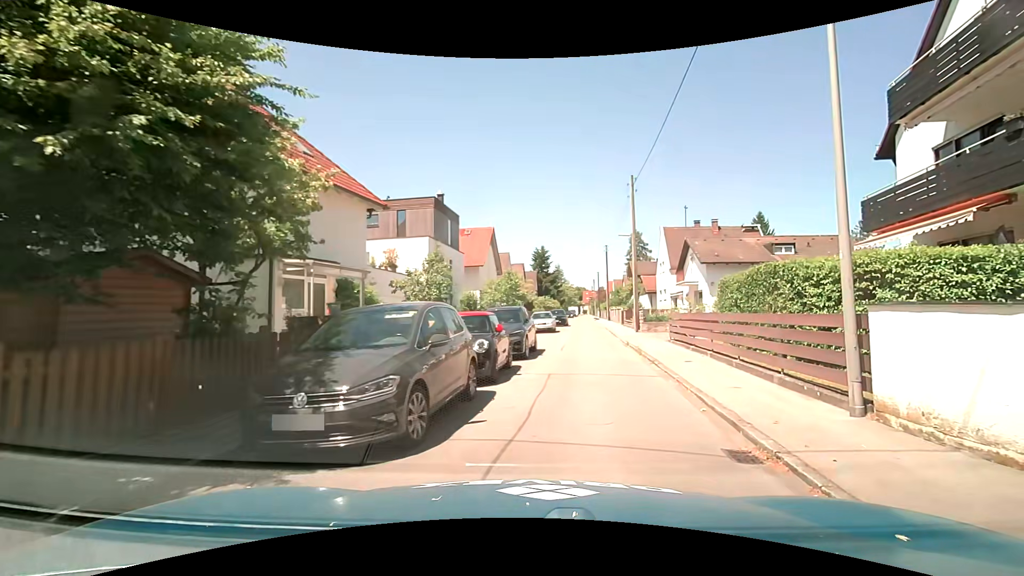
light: Day
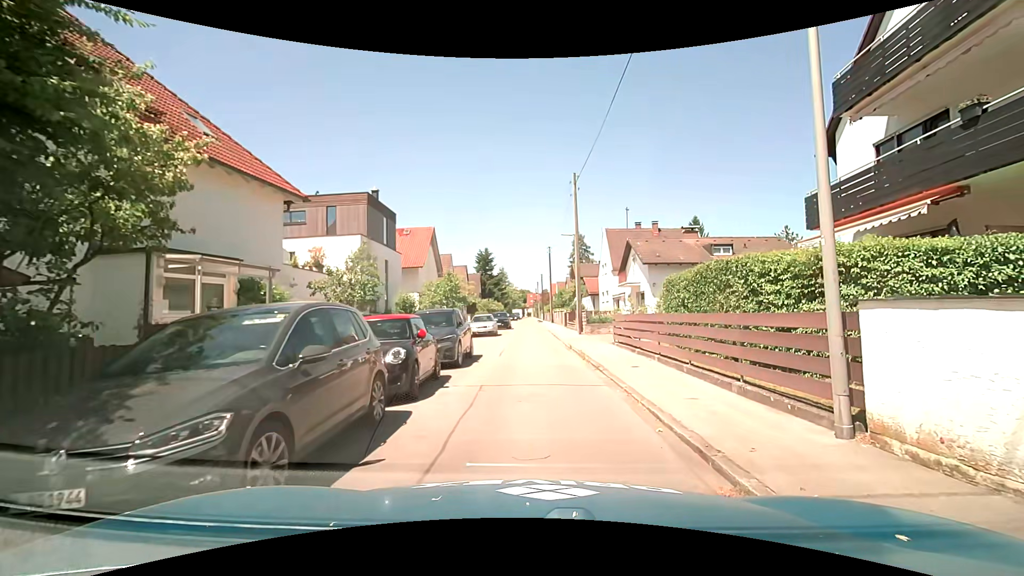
(+0.1, +1.6) m; +7°
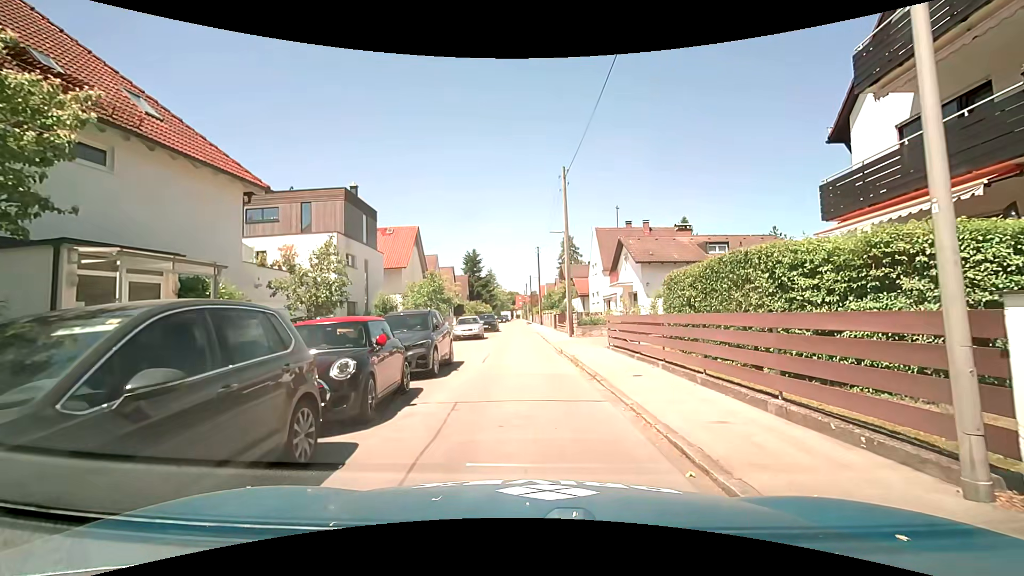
(0.0, +1.7) m; +1°
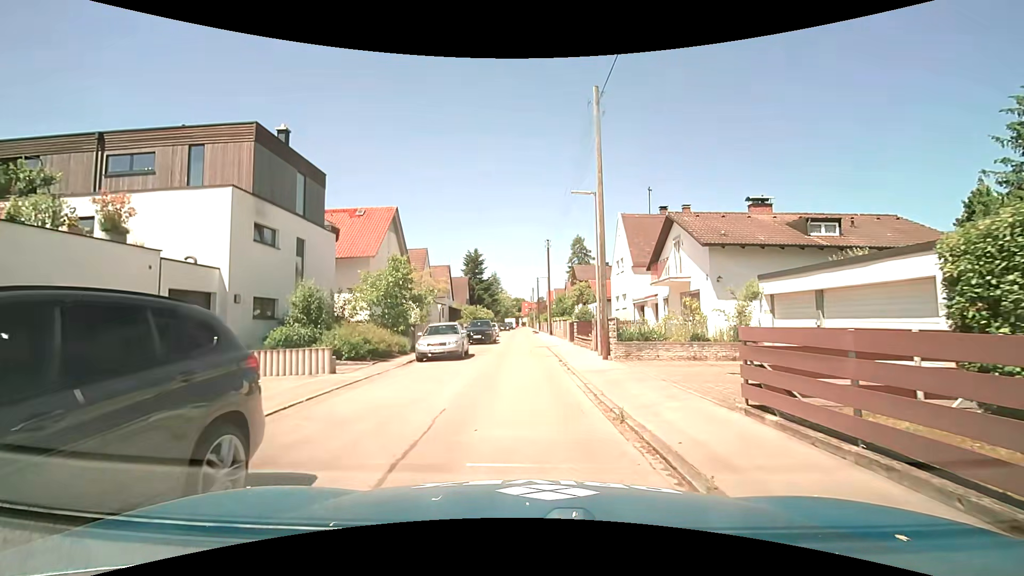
(-0.4, +11.0) m; -1°
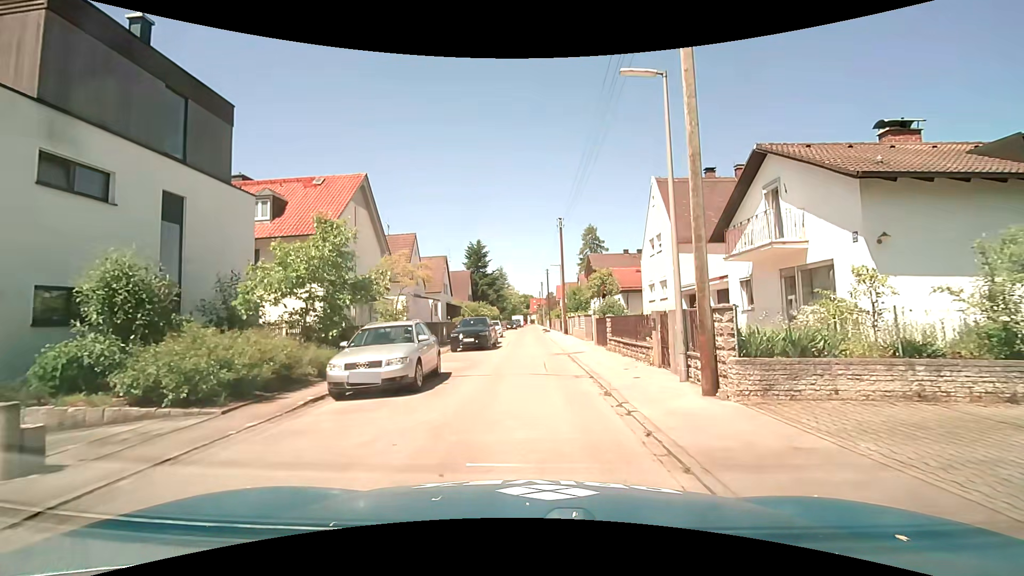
(-0.3, +9.0) m; -3°
